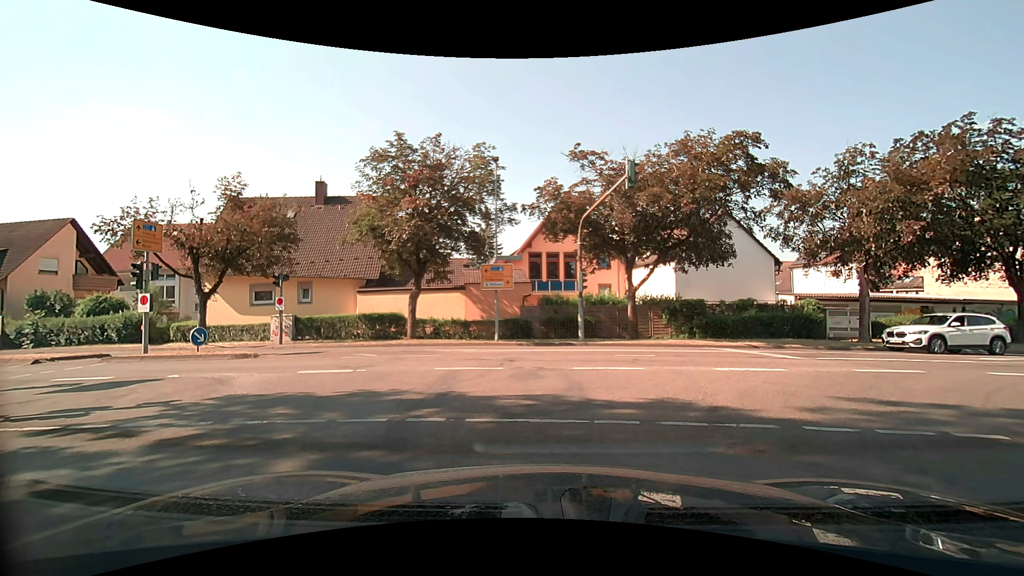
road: tertiary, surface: asphalt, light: Day
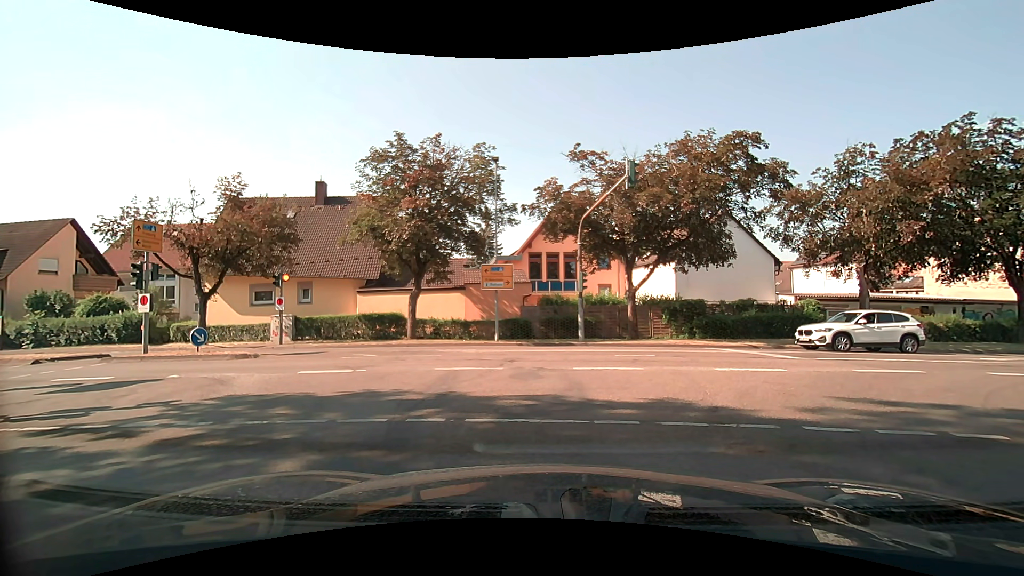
(0.0, 0.0) m; 0°
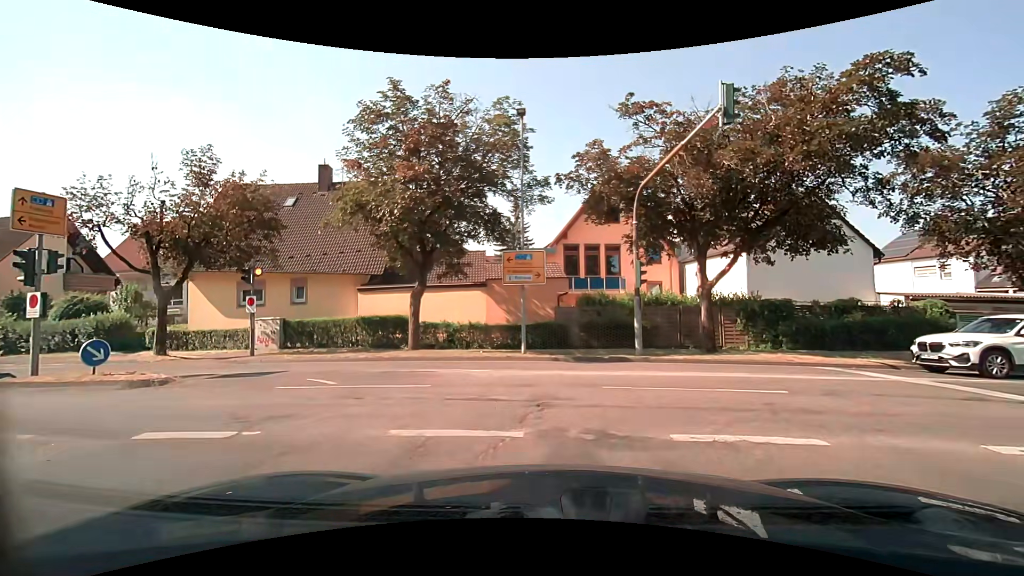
(-0.2, +5.9) m; -4°
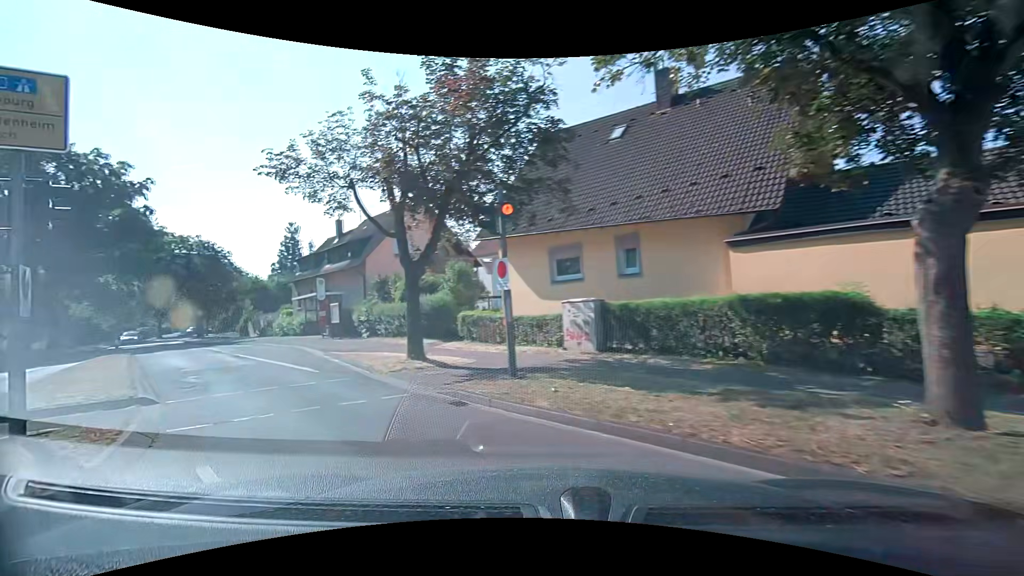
(-3.2, +12.0) m; -43°
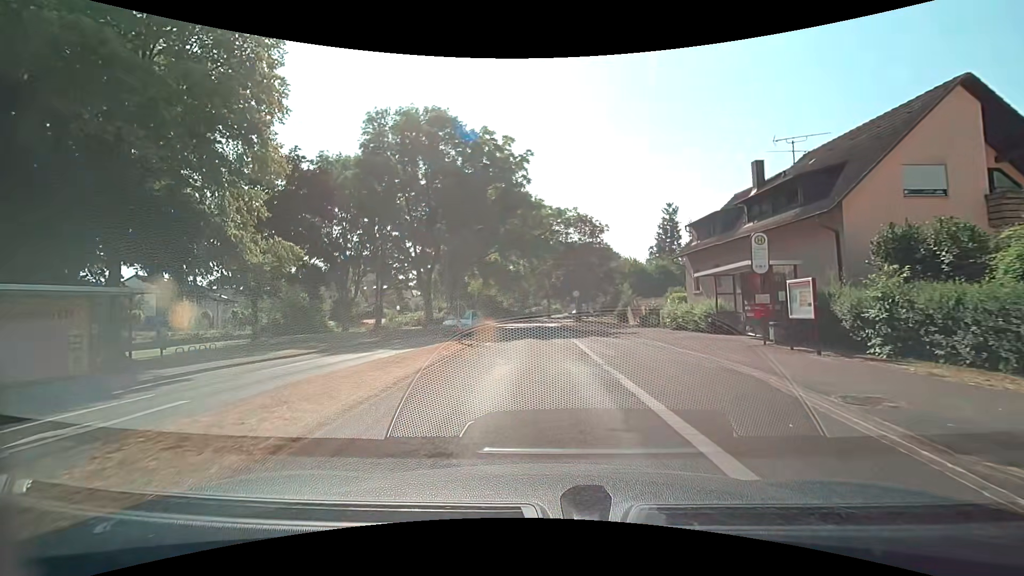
(-7.0, +13.2) m; -40°
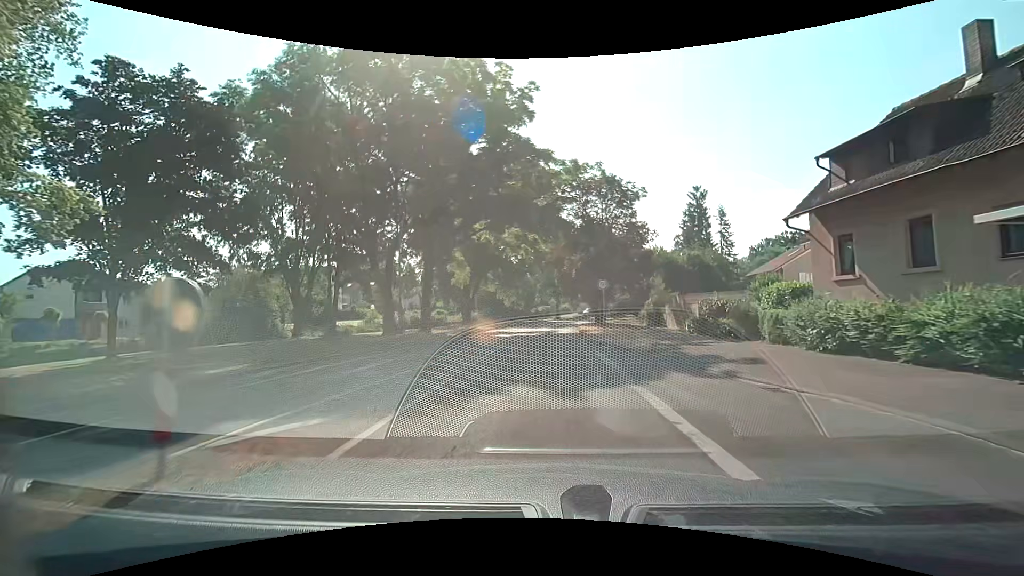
(-0.1, +14.5) m; 0°
